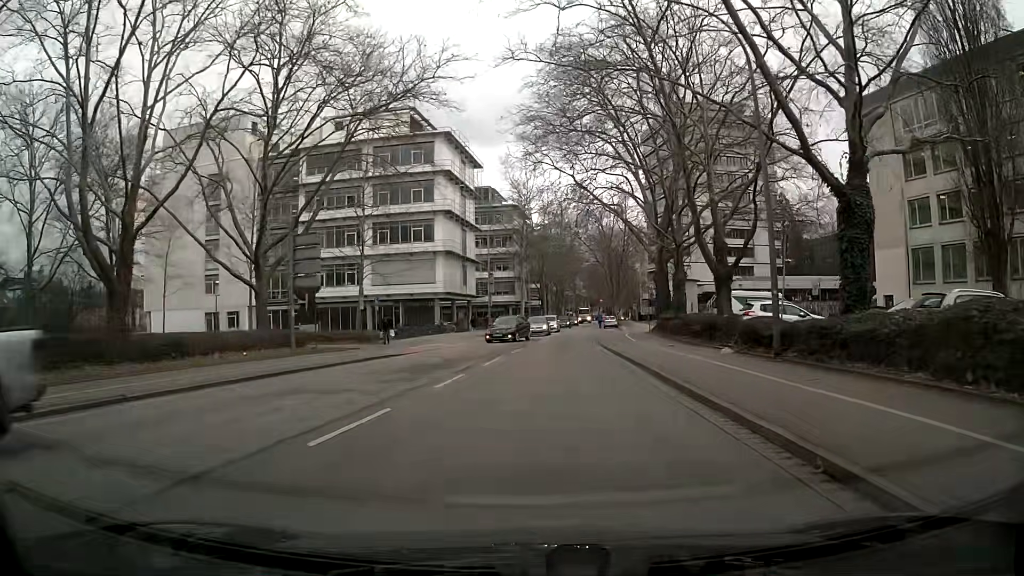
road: secondary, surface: asphalt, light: Day
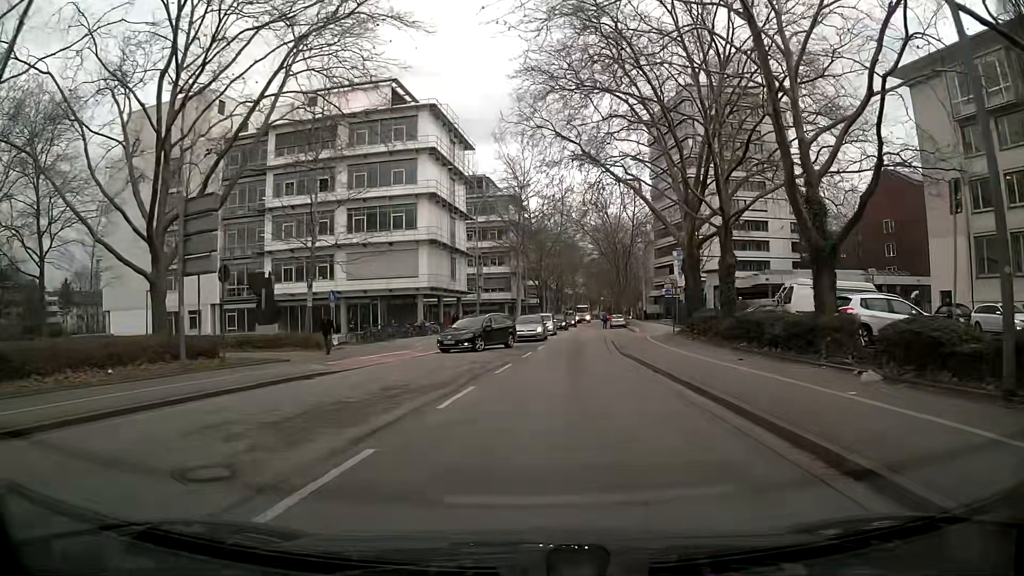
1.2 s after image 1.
(-0.1, +8.8) m; 0°
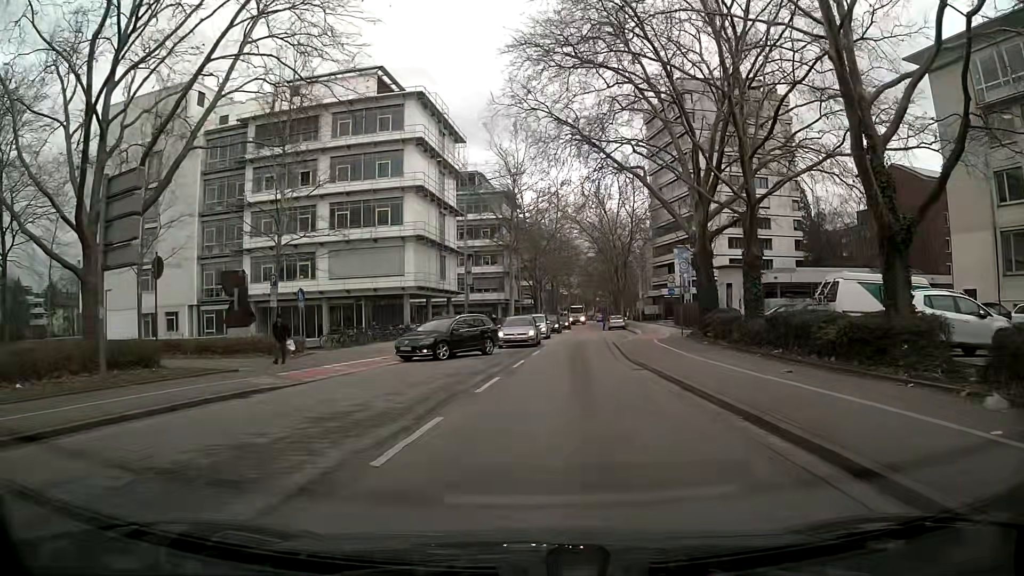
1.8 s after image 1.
(0.0, +3.6) m; 0°
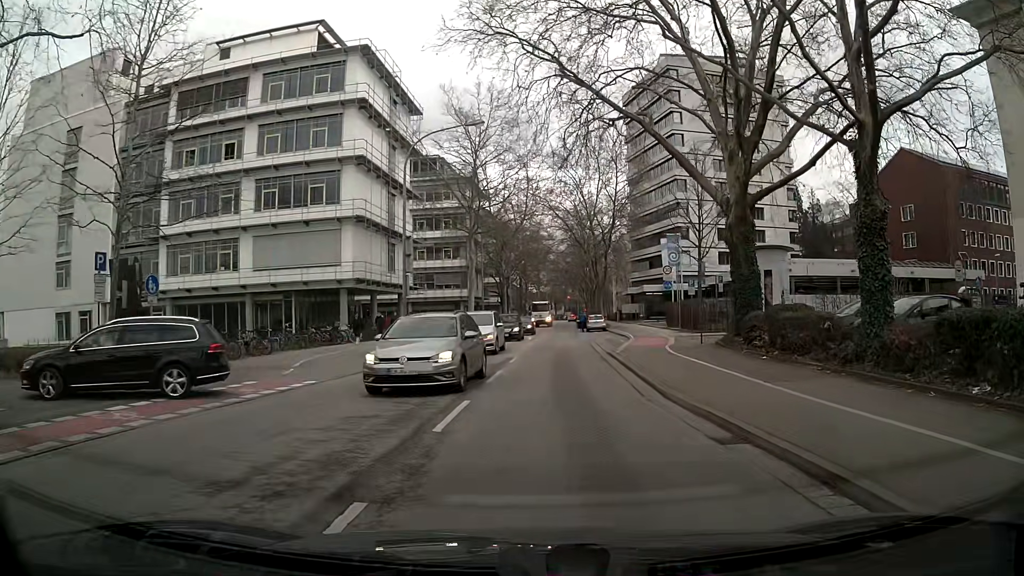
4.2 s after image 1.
(+0.4, +9.8) m; +4°
